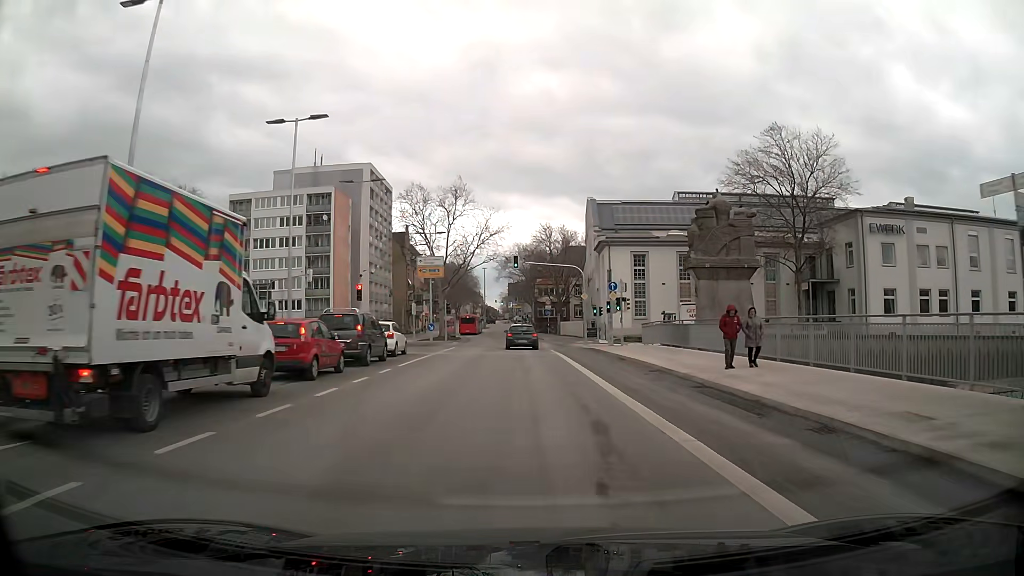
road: secondary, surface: asphalt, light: Day
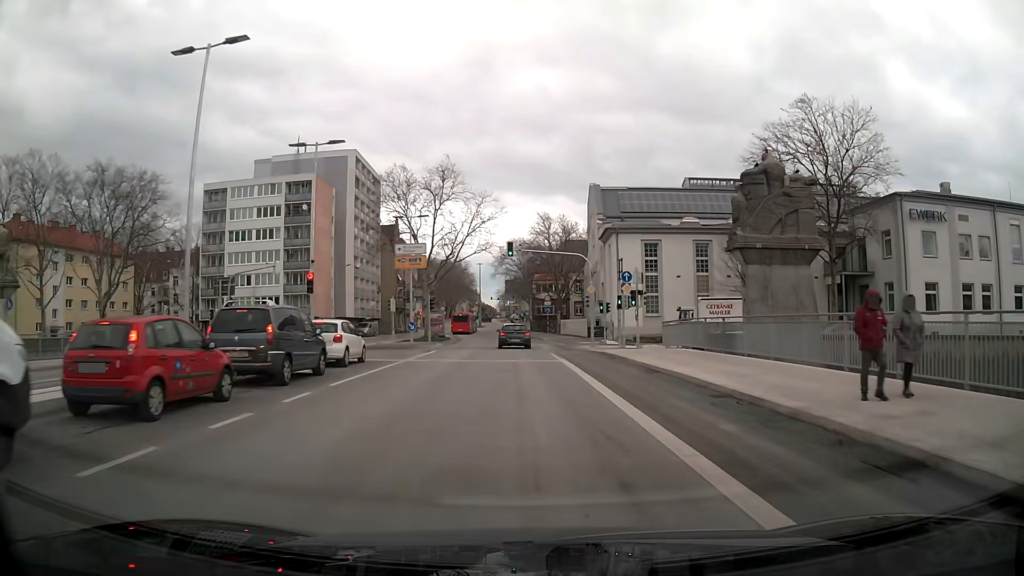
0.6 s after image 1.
(0.0, +7.2) m; 0°
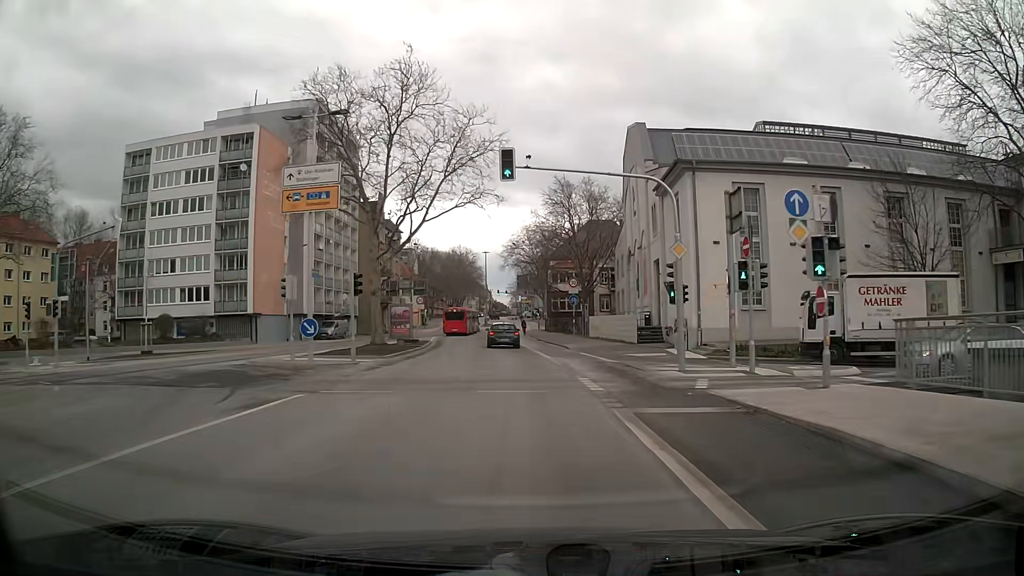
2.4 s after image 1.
(-0.2, +21.9) m; -1°
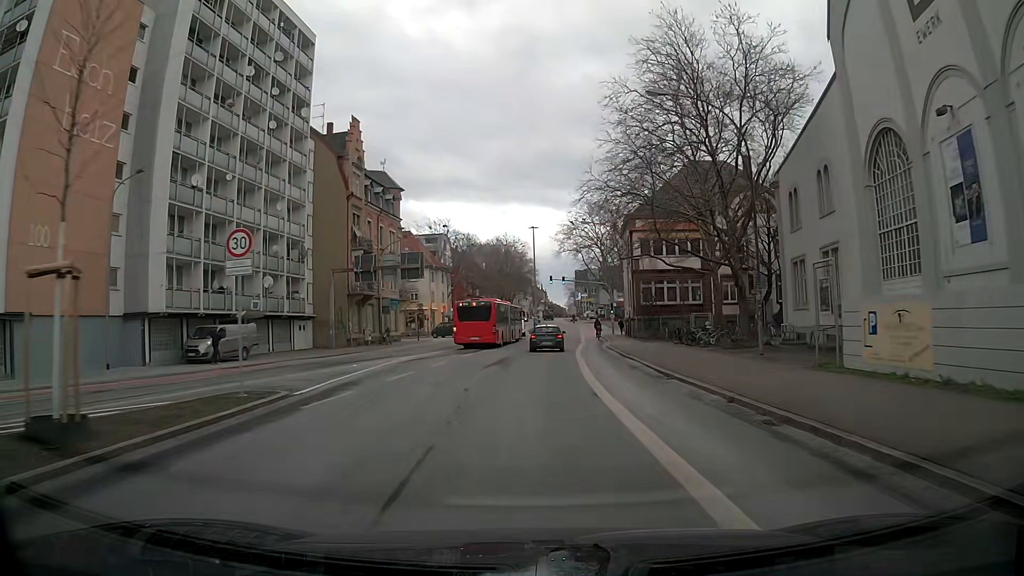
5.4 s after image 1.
(-1.1, +37.5) m; -4°
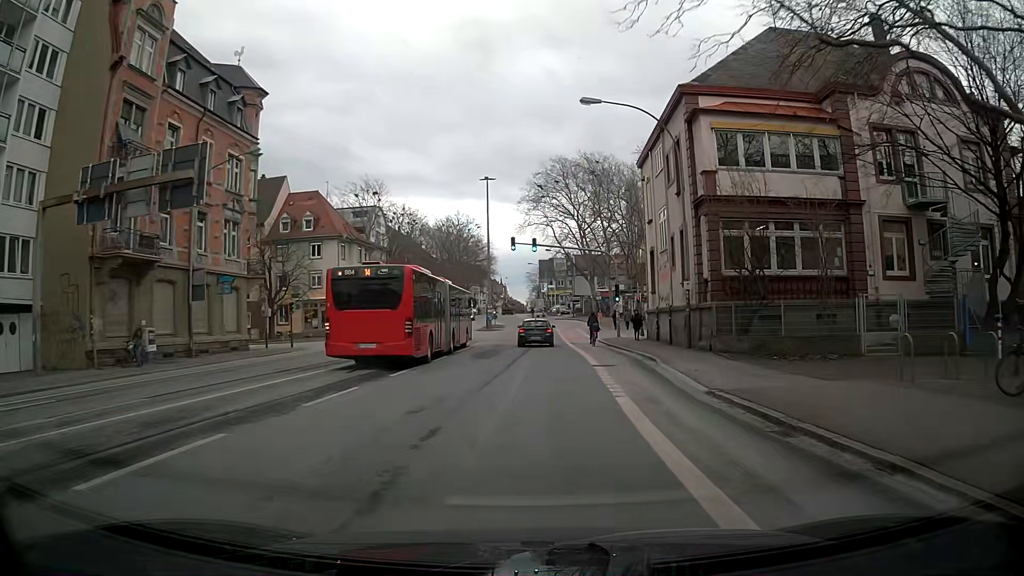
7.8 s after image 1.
(+0.6, +30.5) m; +3°
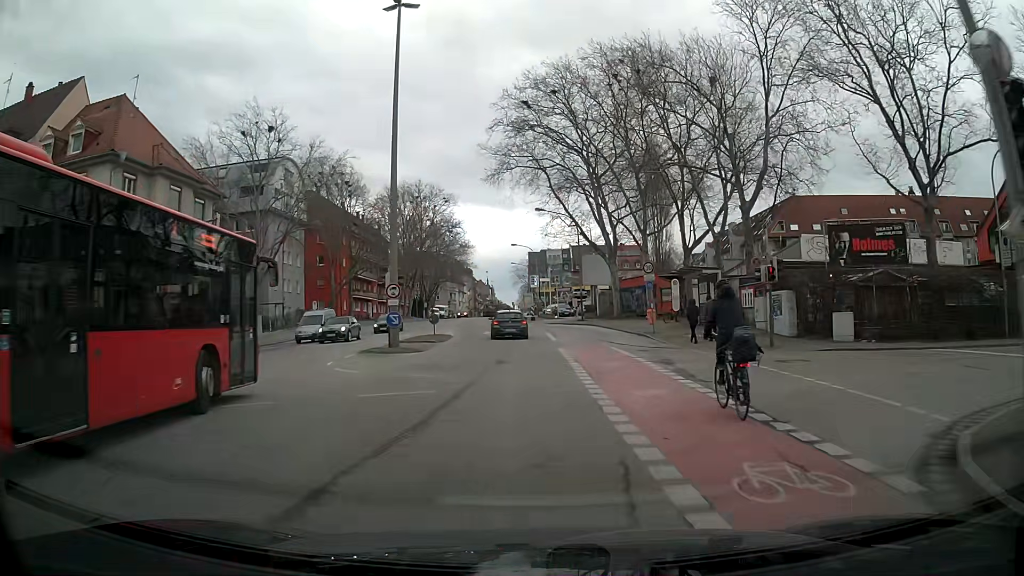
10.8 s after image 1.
(+1.0, +38.2) m; +1°
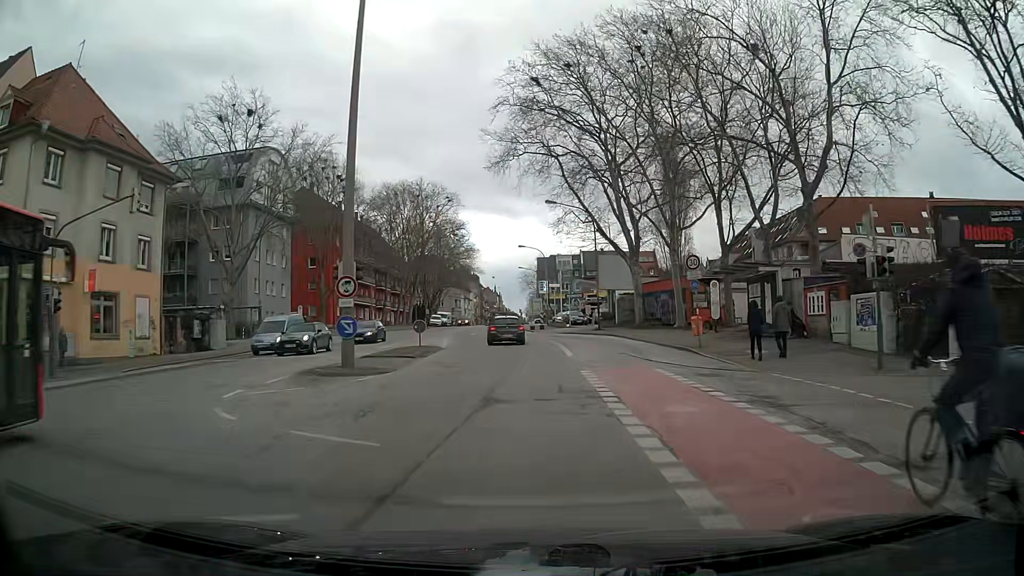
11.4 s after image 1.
(-0.1, +7.6) m; -1°
